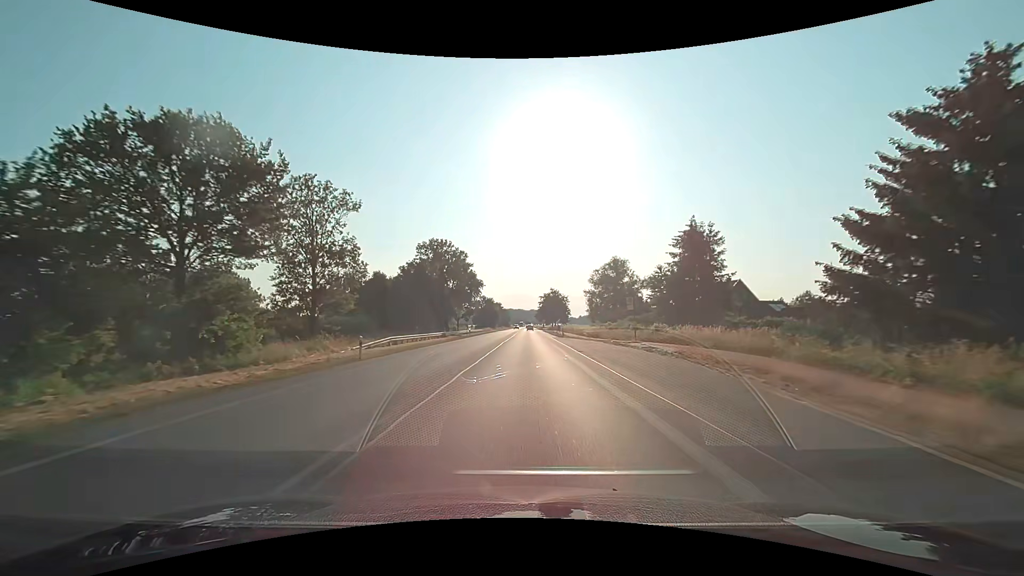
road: primary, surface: asphalt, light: Day
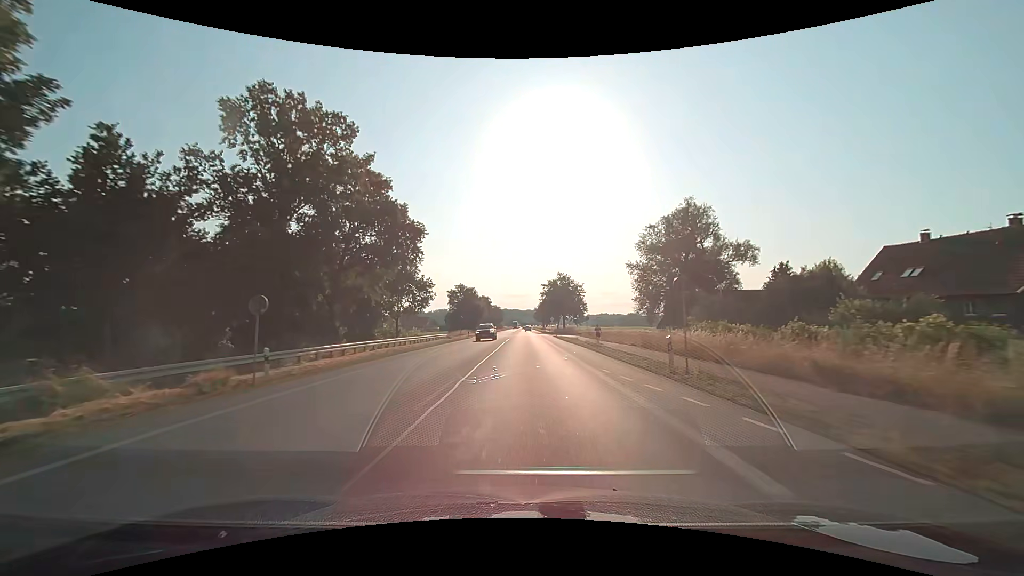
(-0.3, +54.9) m; 0°
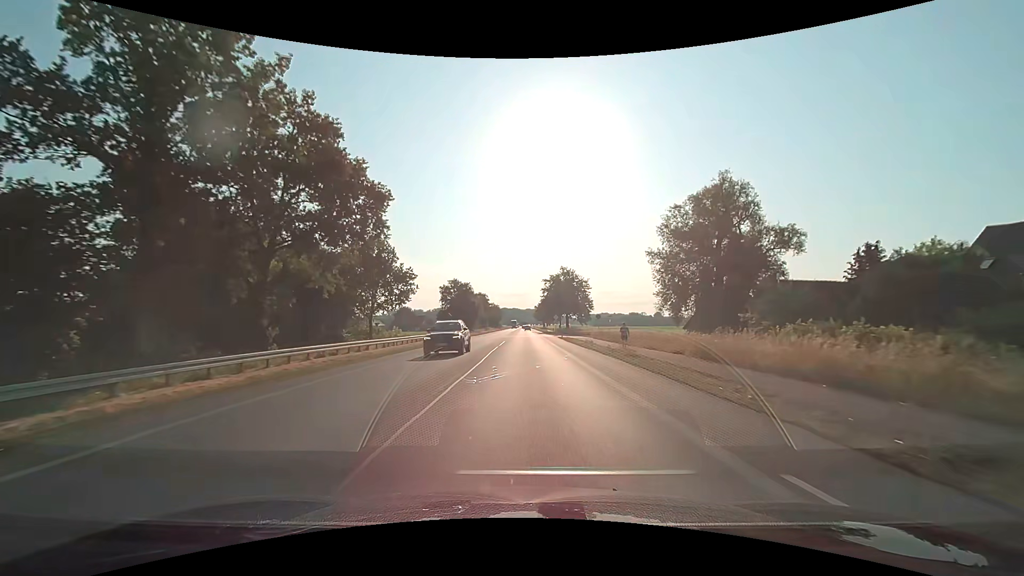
(+0.1, +11.0) m; 0°
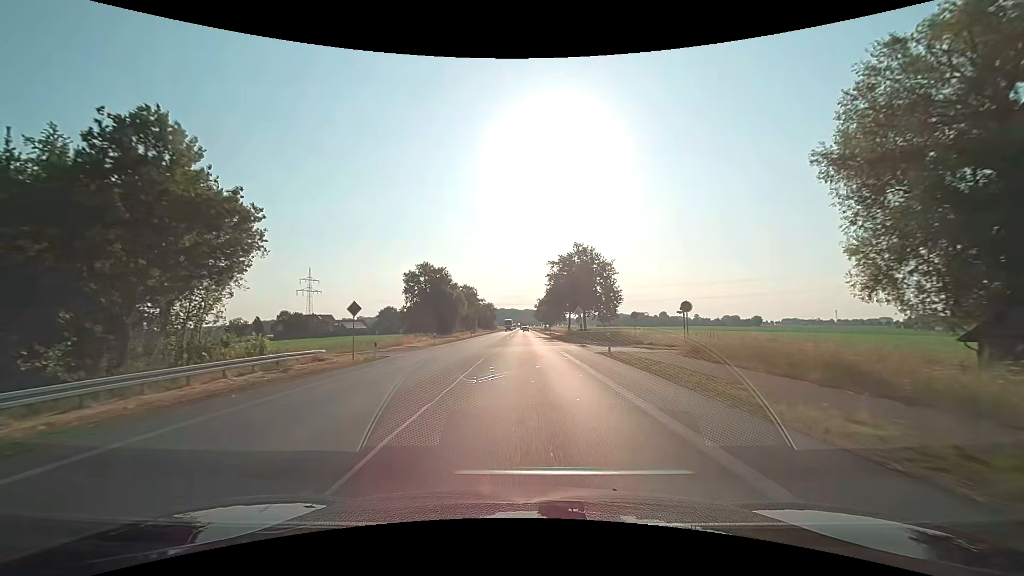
(0.0, +33.0) m; 0°
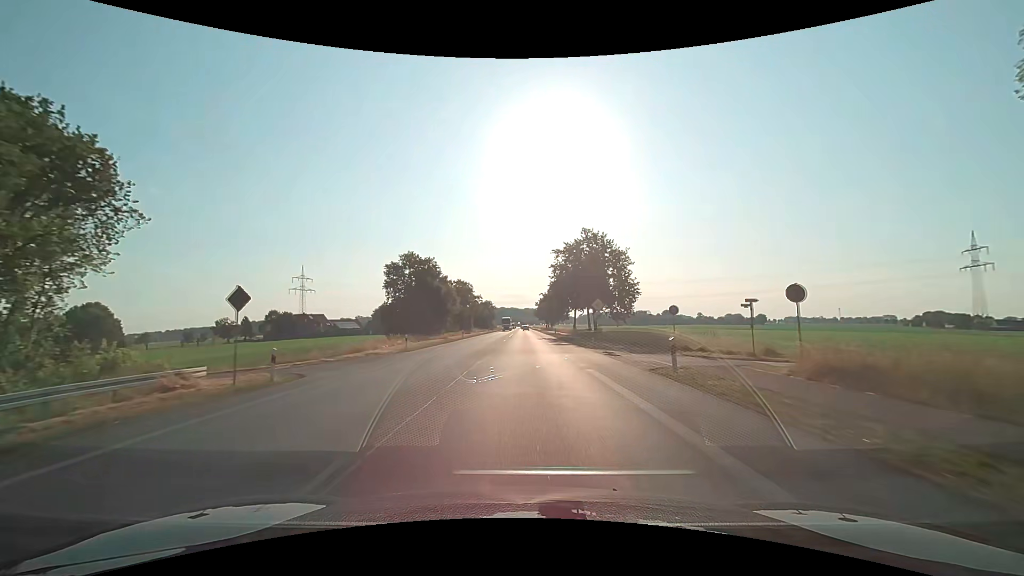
(0.0, +11.0) m; 0°
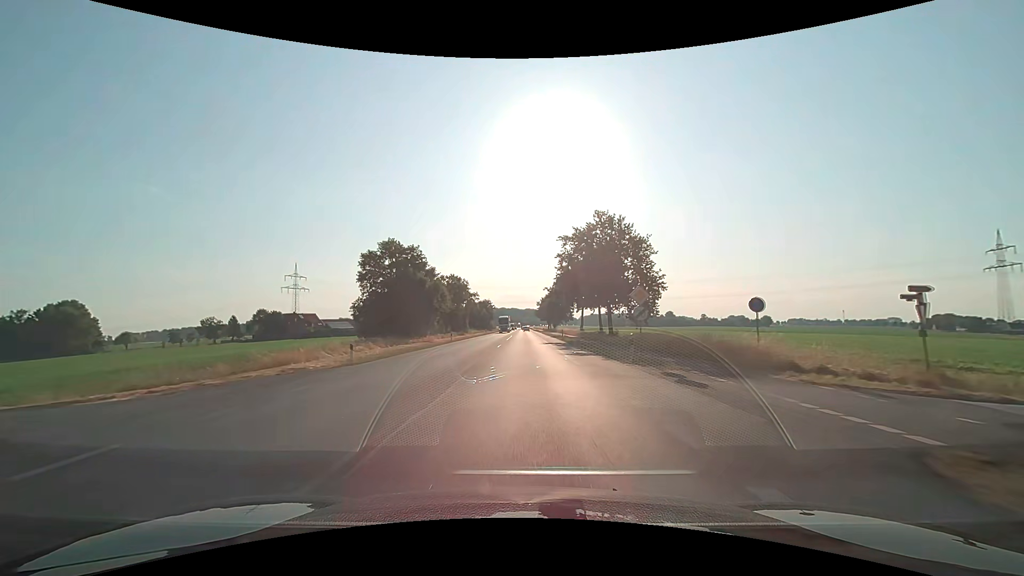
(0.0, +11.1) m; 0°
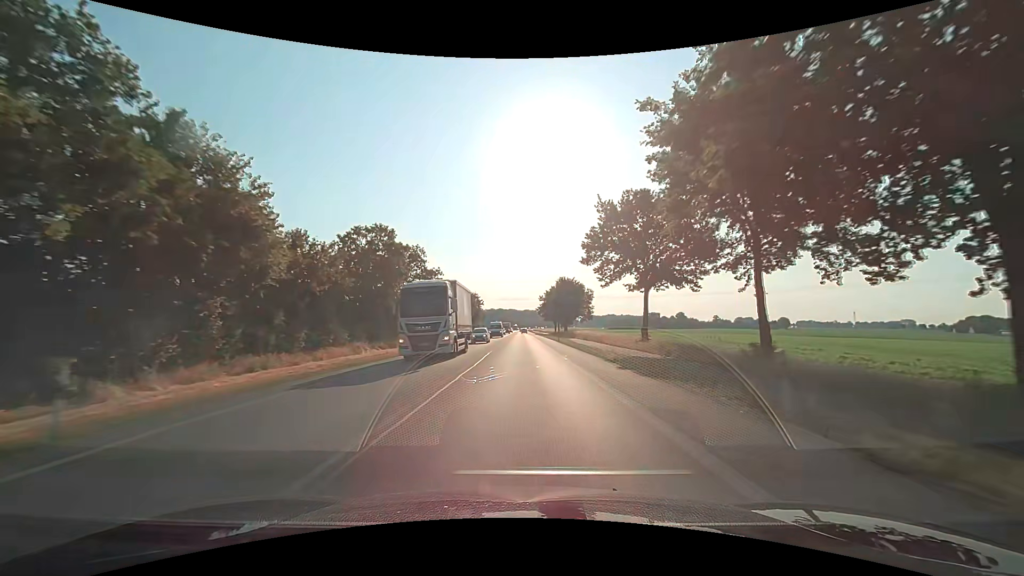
(0.0, +46.7) m; 0°
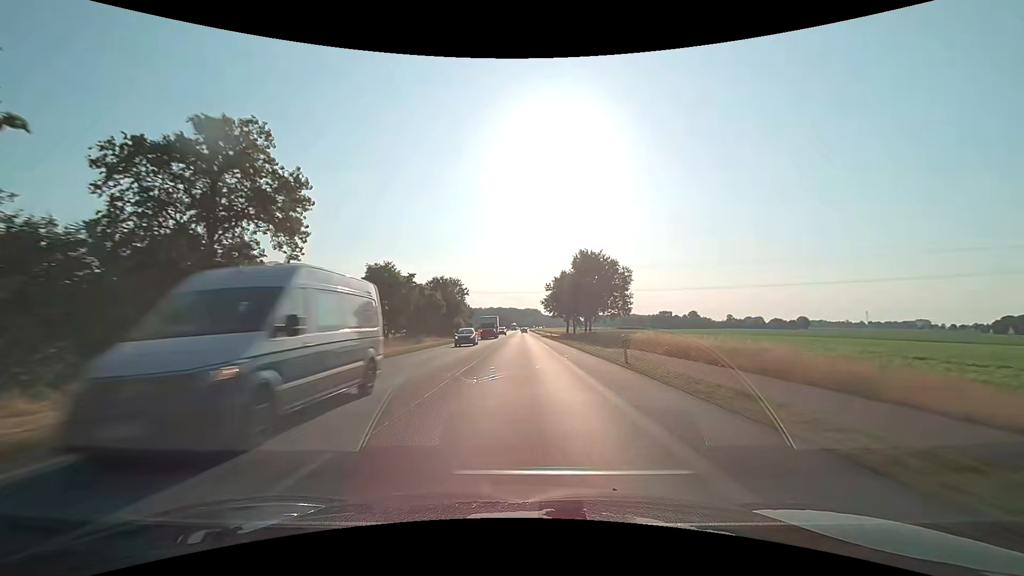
(0.0, +38.1) m; 0°
(0, +10) (0, +20) (0, +30) (0, +40) (0, +50) (0, +60) (0, +70) (0, +80) (0, +90) (-1, +100) m
